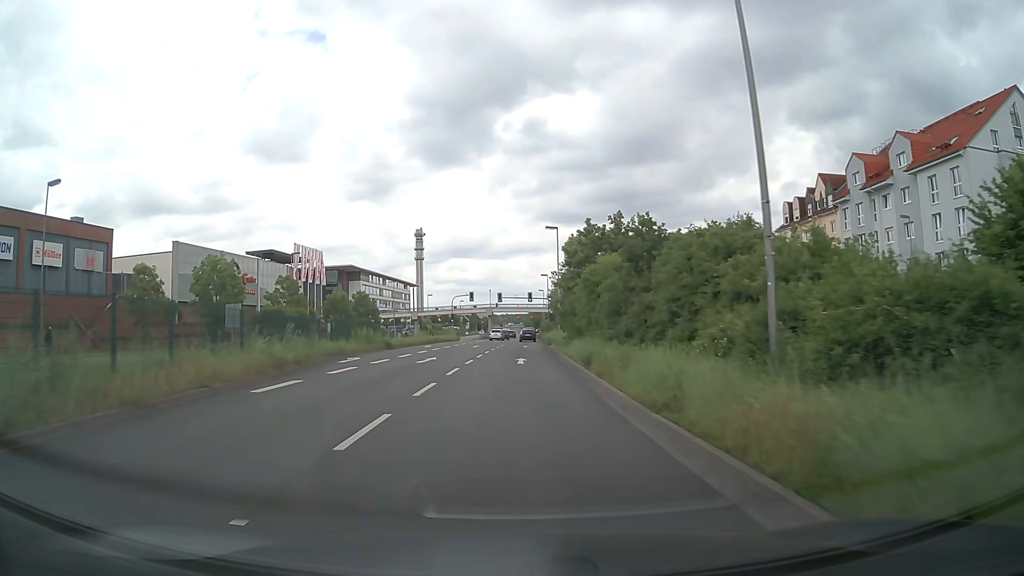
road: primary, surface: asphalt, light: Day
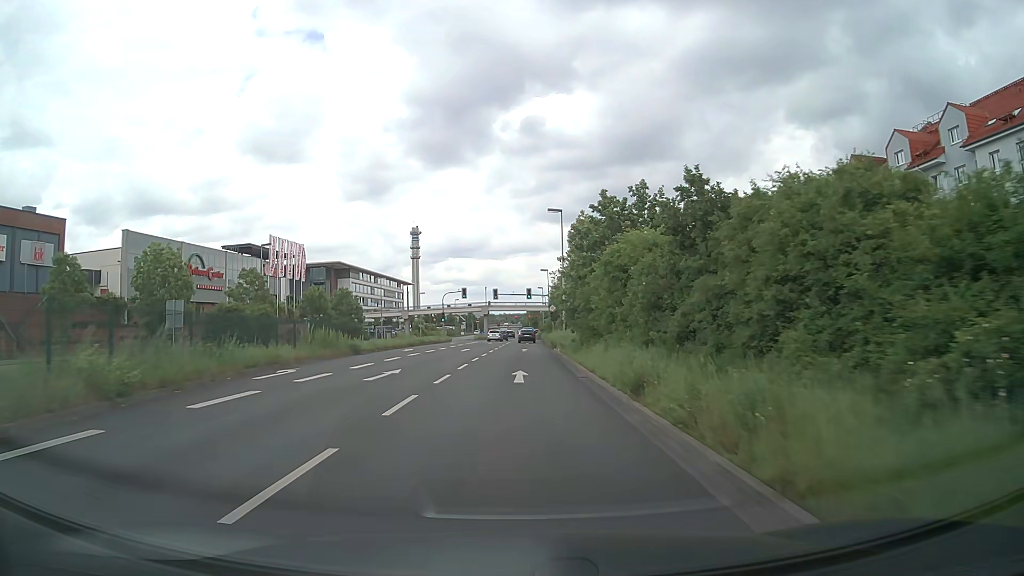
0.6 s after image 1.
(0.0, +8.8) m; 0°
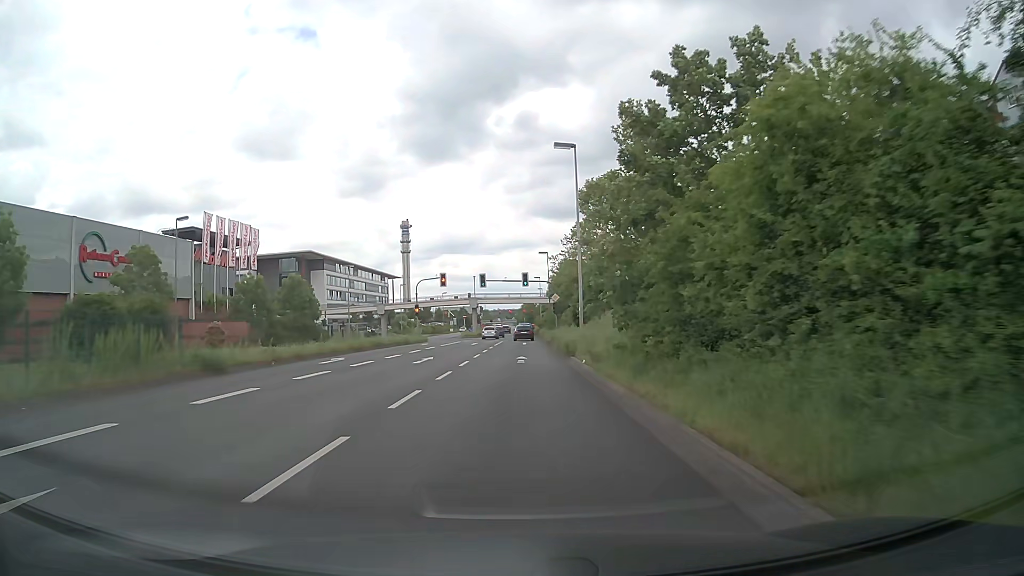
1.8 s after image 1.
(+0.1, +17.4) m; +1°
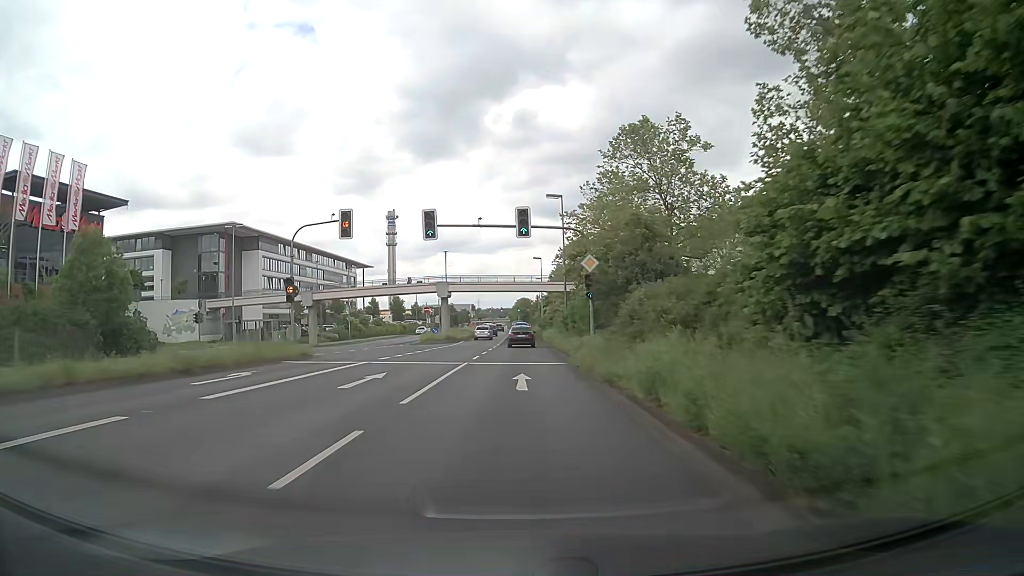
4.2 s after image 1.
(0.0, +35.6) m; 0°
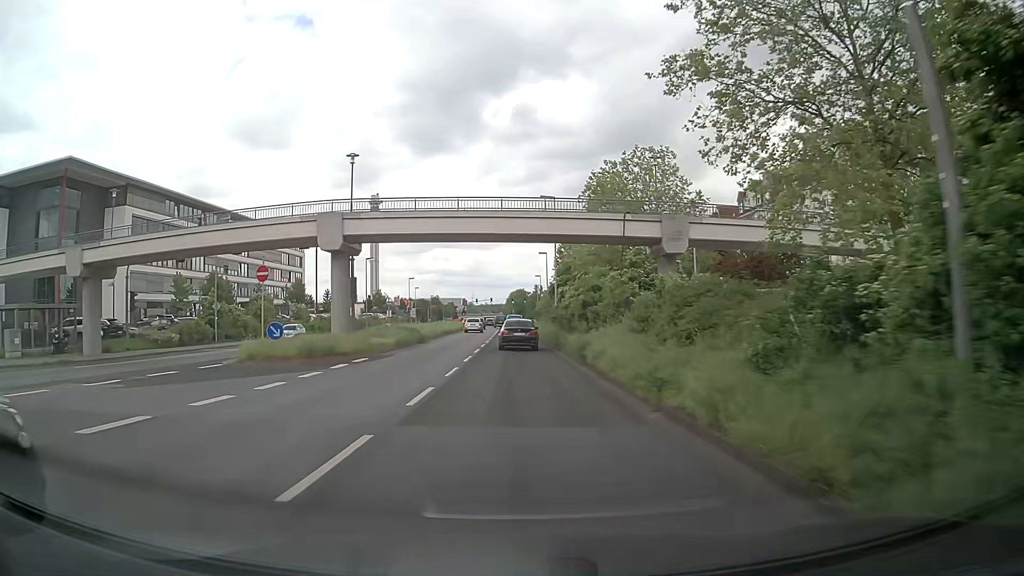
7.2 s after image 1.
(+0.1, +40.8) m; 0°
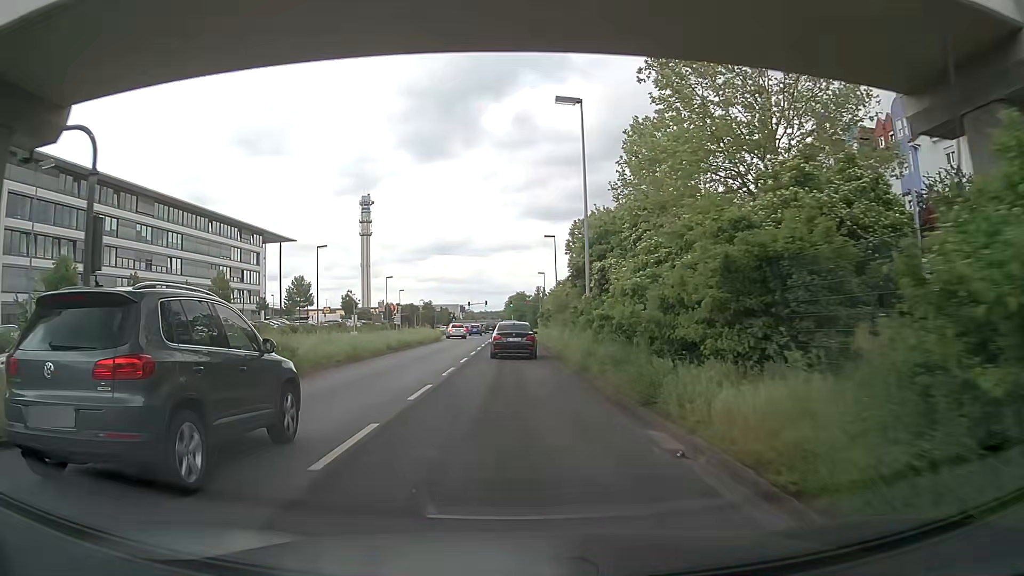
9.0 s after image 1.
(+0.1, +23.1) m; 0°
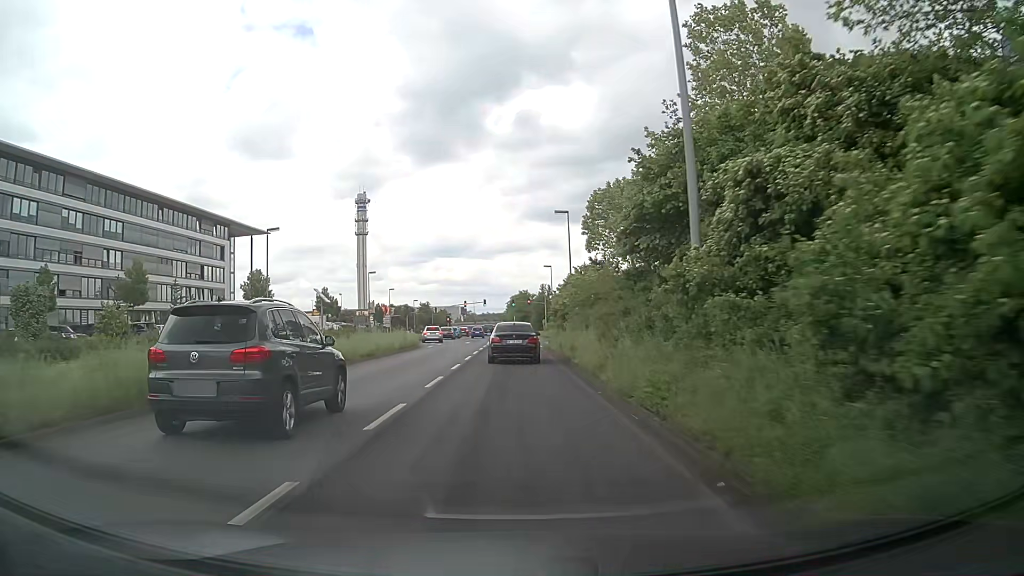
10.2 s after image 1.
(-0.1, +15.6) m; -1°
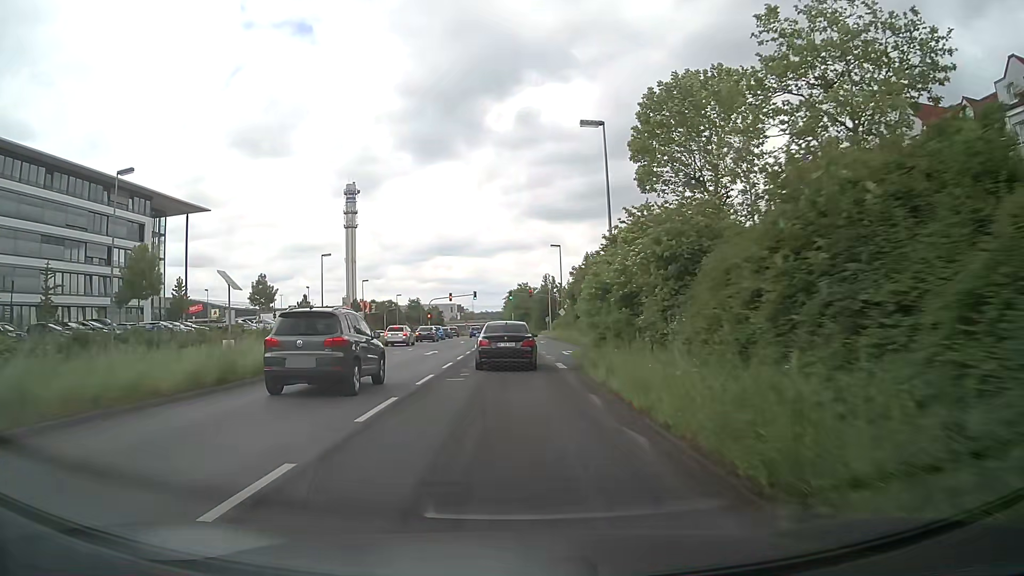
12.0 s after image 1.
(+0.2, +23.4) m; 0°
(0, +10) (0, +20) (0, +30) (0, +40) (0, +50) (0, +60) (-1, +70) (-1, +80) (-1, +90) (-1, +100) m
